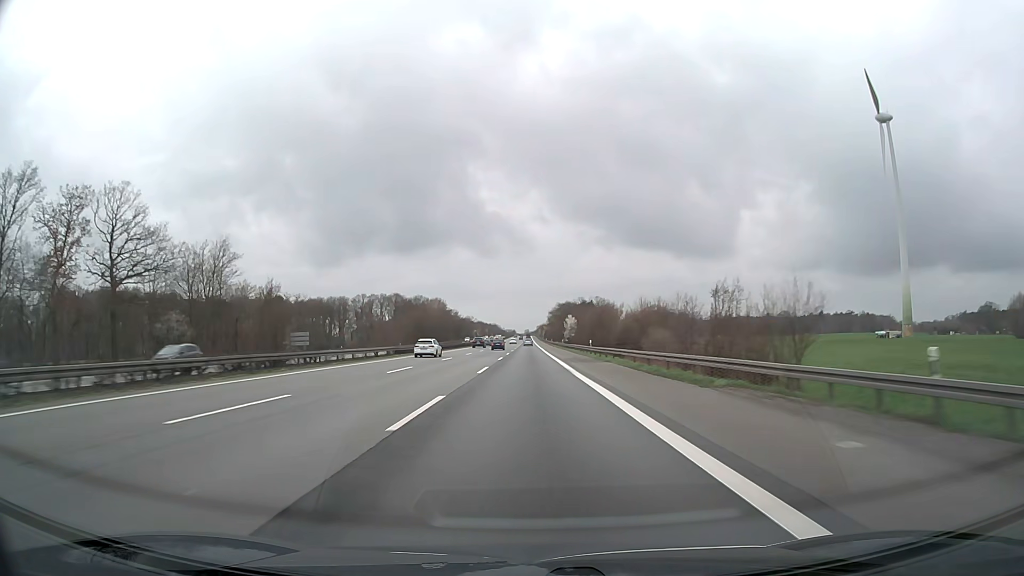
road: motorway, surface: asphalt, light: Day
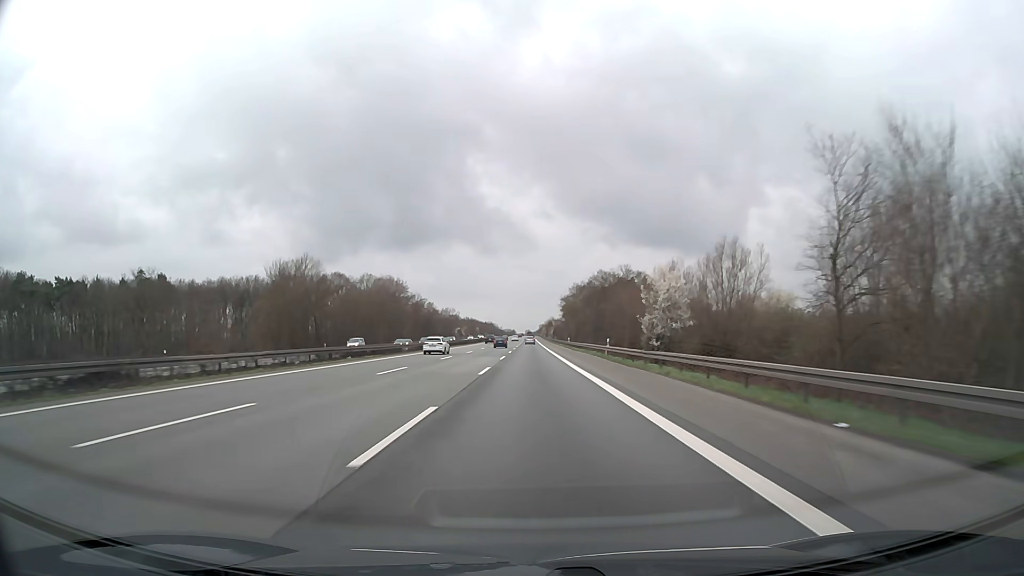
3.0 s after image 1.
(-0.1, +110.9) m; 0°
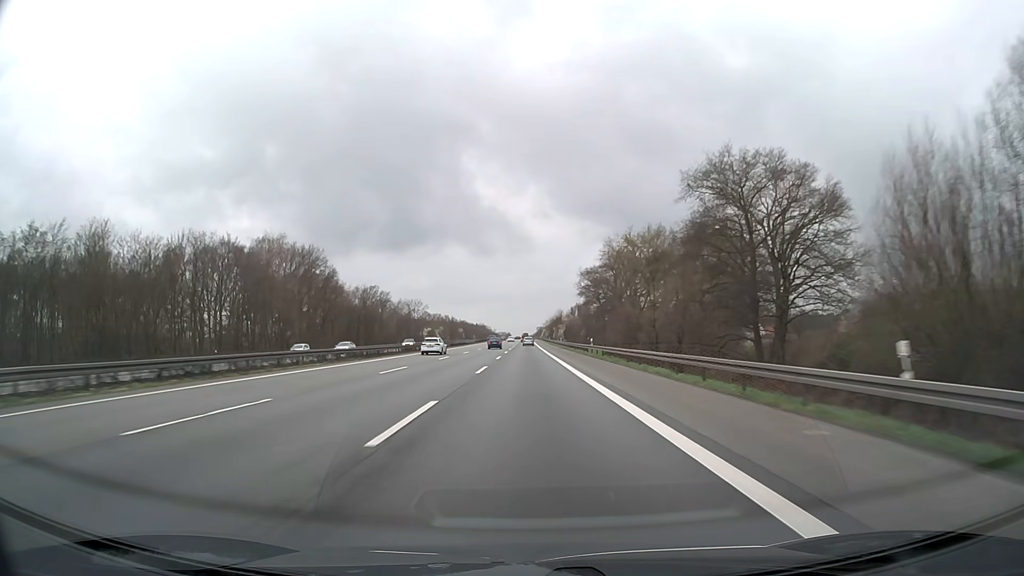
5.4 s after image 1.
(+0.3, +88.7) m; 0°
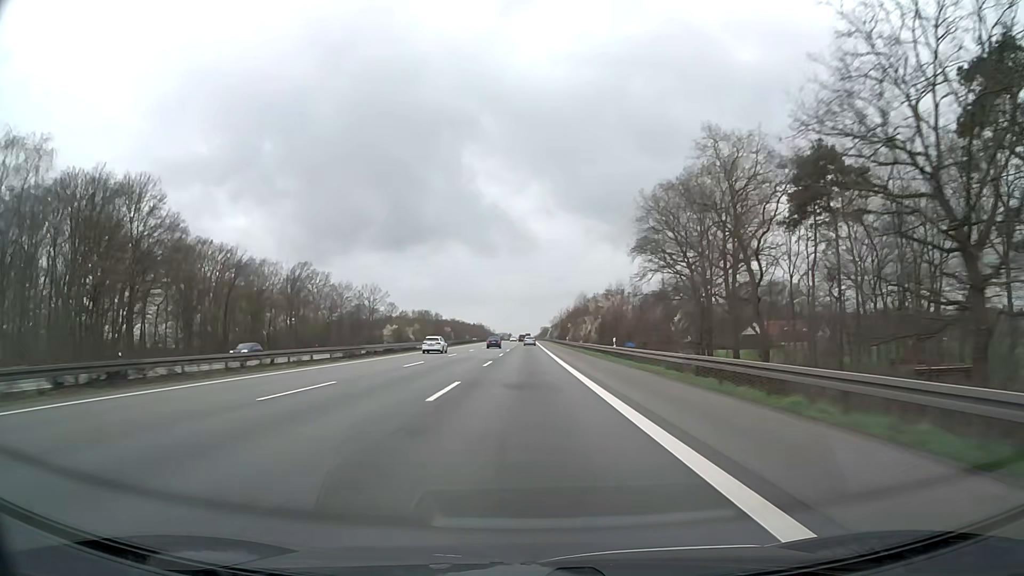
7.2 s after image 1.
(0.0, +66.4) m; 0°
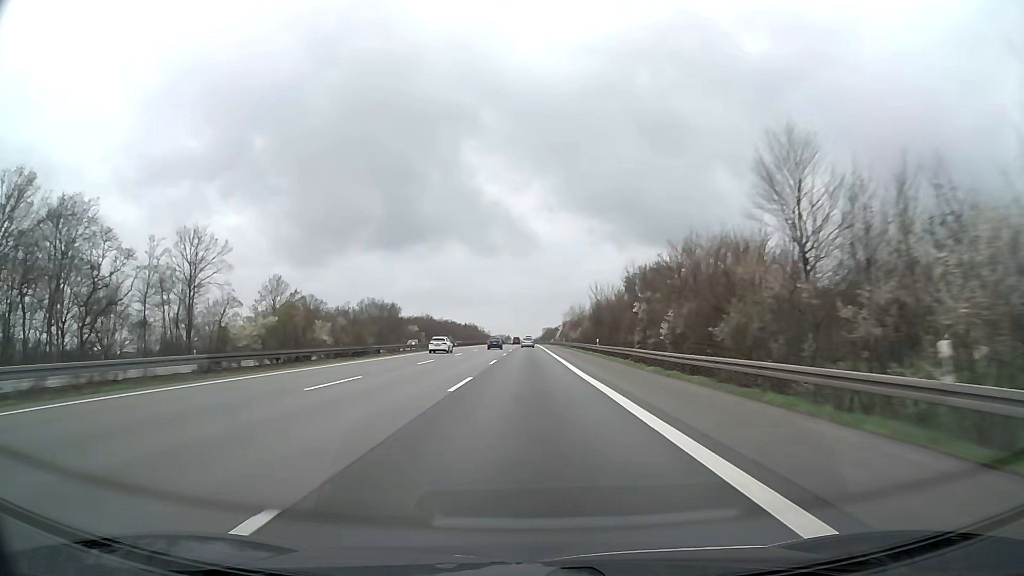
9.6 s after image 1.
(-0.2, +87.1) m; 0°
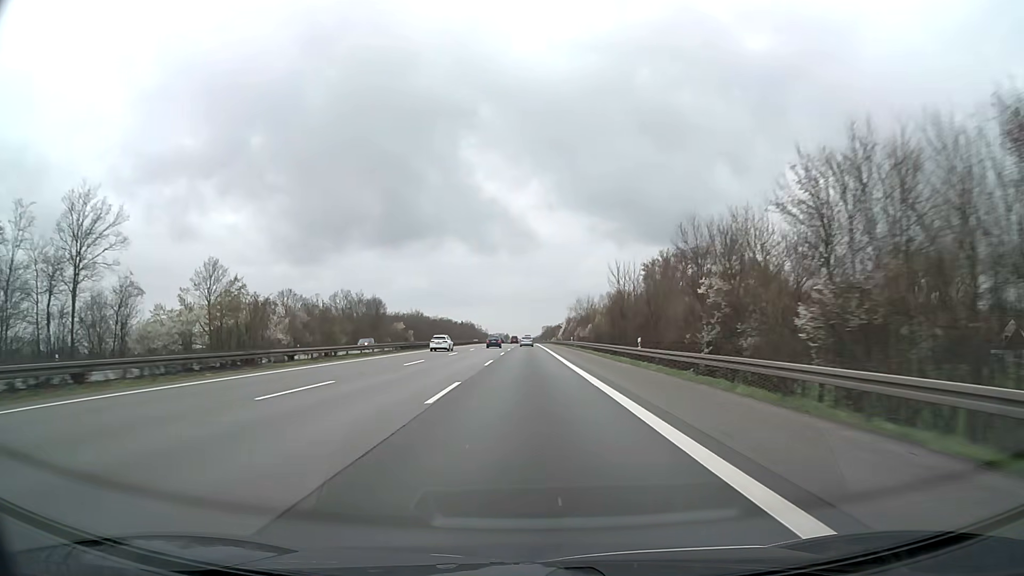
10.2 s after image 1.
(0.0, +21.4) m; 0°
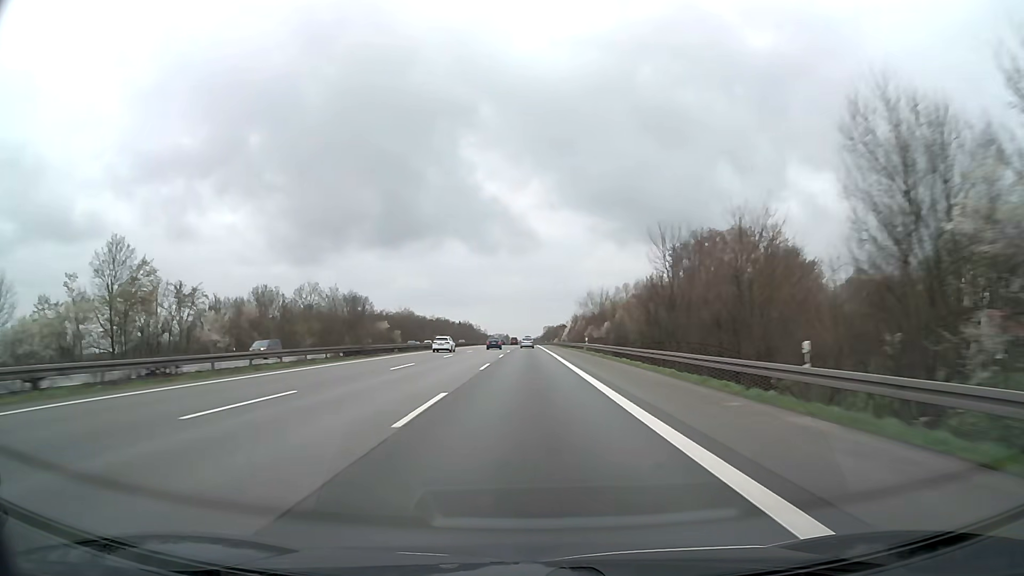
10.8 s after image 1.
(0.0, +21.3) m; 0°
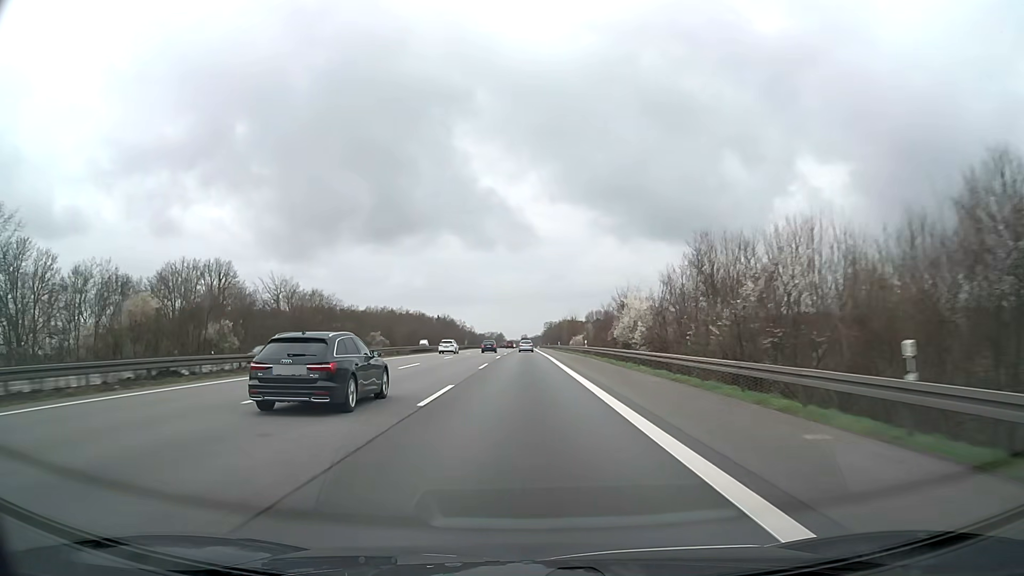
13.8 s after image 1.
(+0.1, +104.8) m; 0°
(0, +10) (0, +20) (0, +30) (0, +40) (0, +50) (0, +60) (0, +70) (0, +80) (-1, +90) (-1, +100) m
